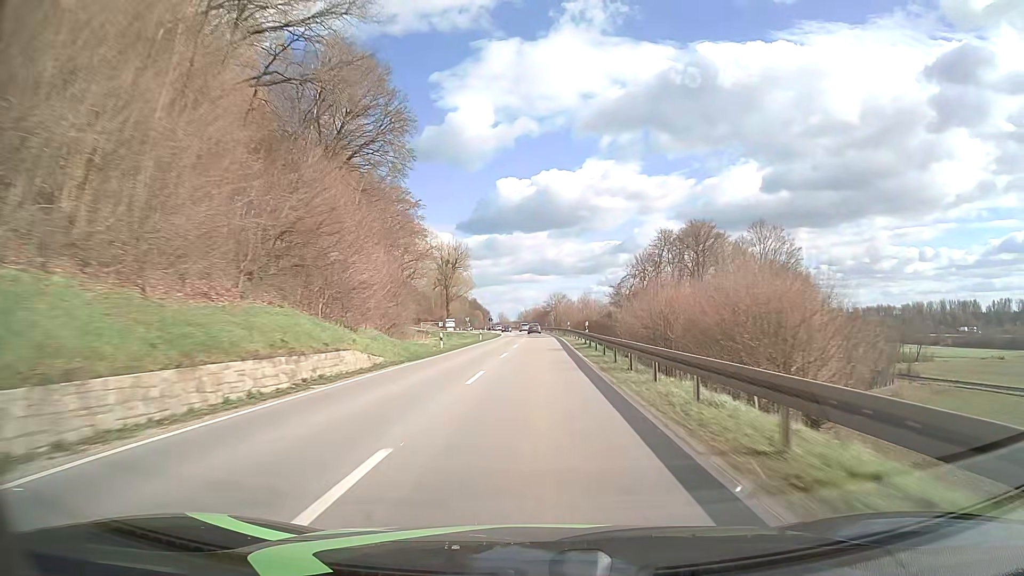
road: secondary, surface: asphalt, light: Day
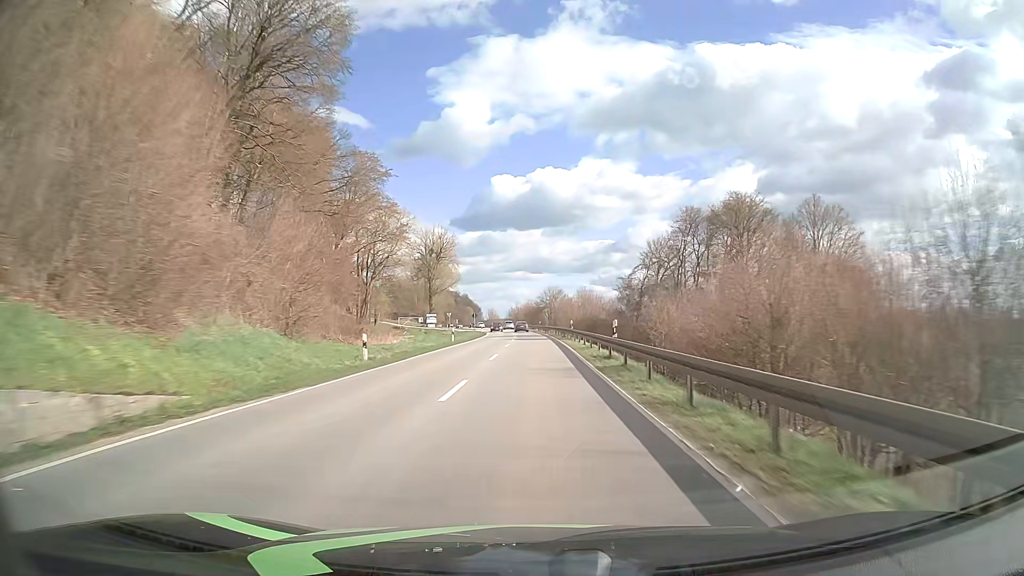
(+0.1, +15.9) m; +1°
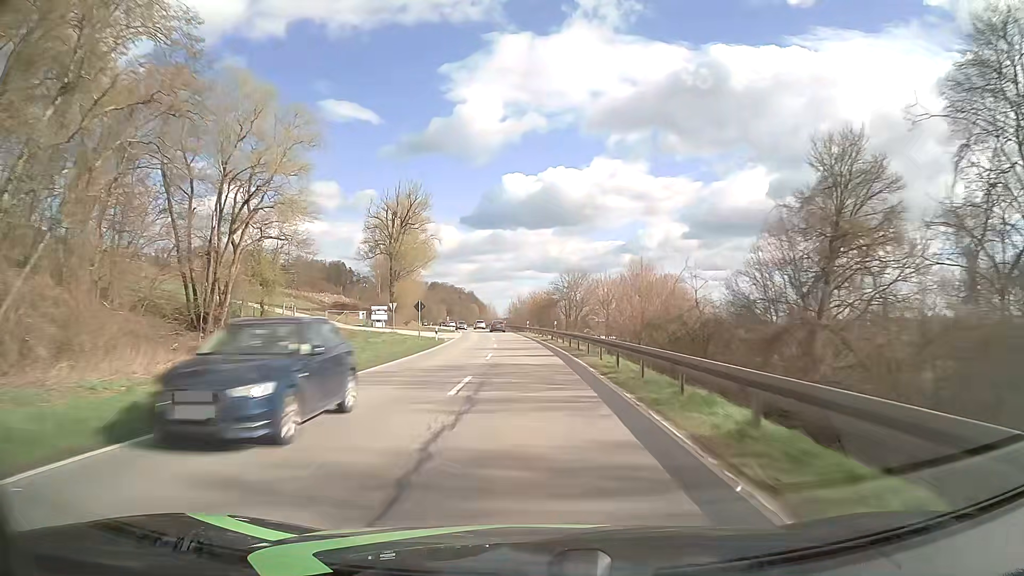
(0.0, +47.5) m; -1°
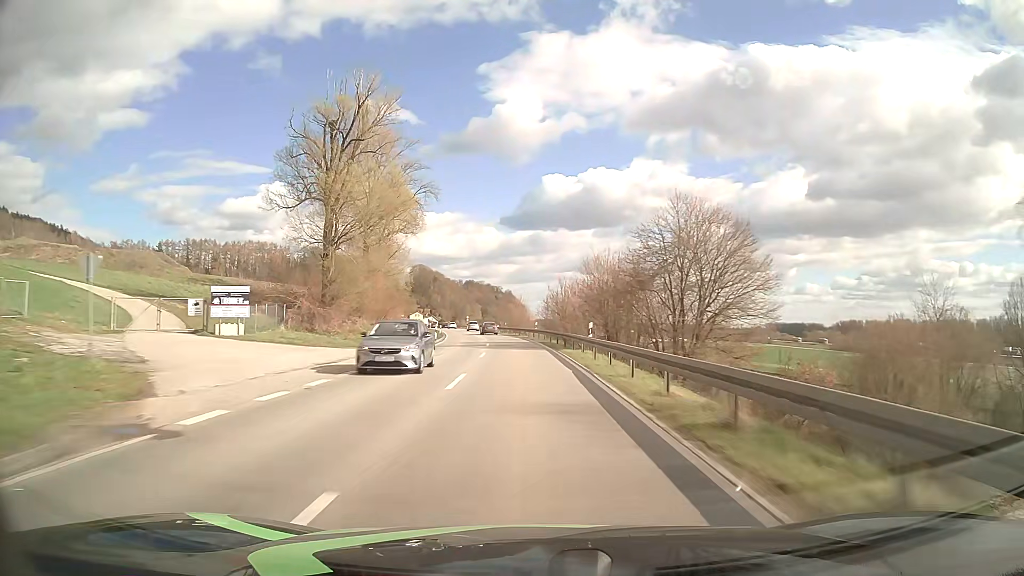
(-1.2, +47.5) m; -3°
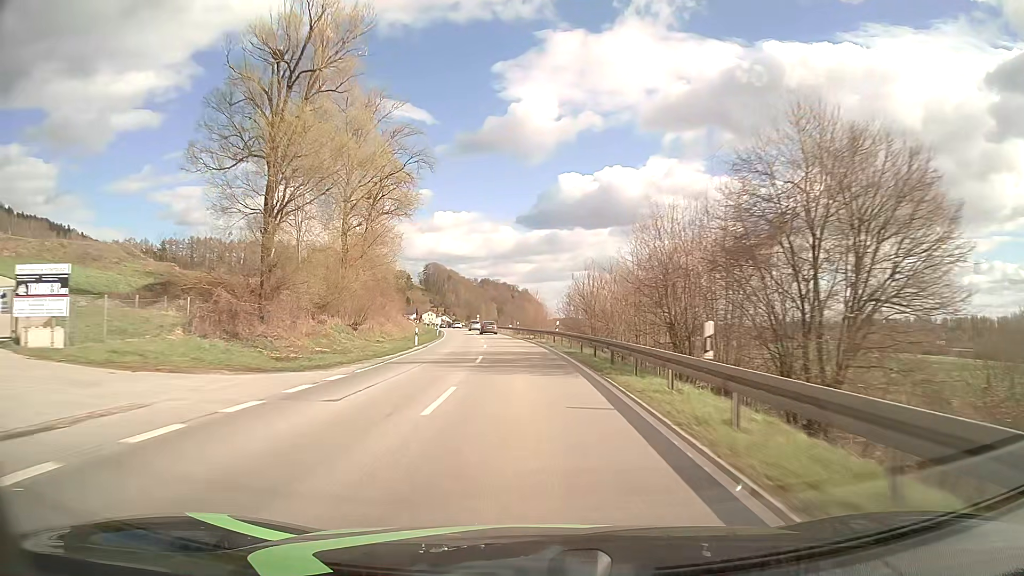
(-0.2, +15.8) m; -1°
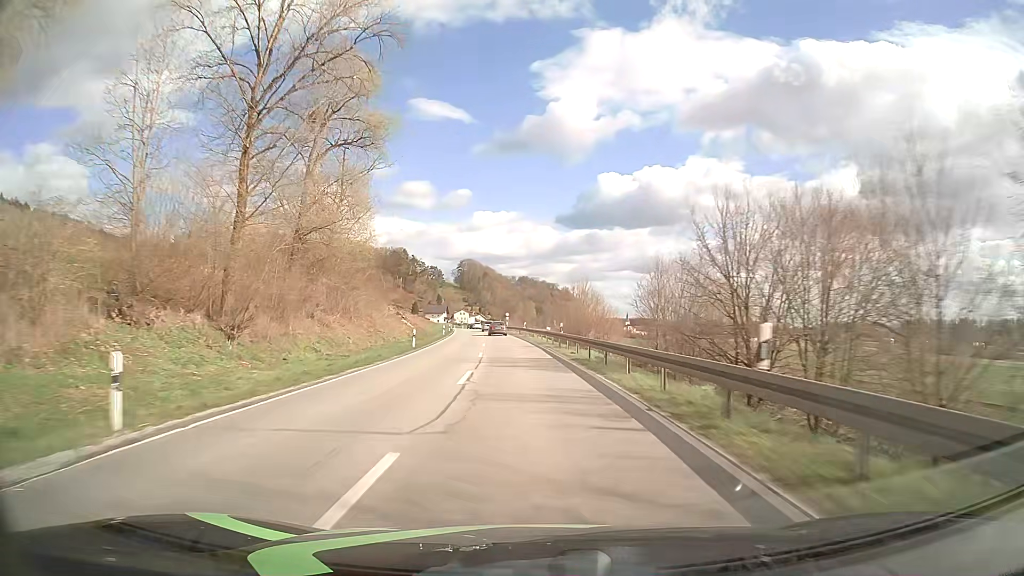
(-1.0, +31.1) m; -3°
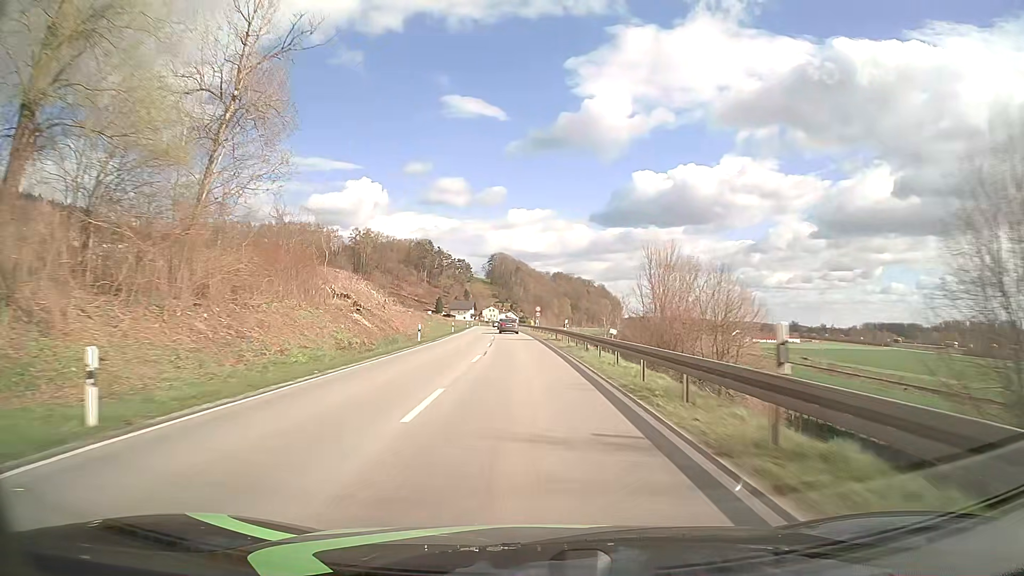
(-0.9, +30.1) m; -3°
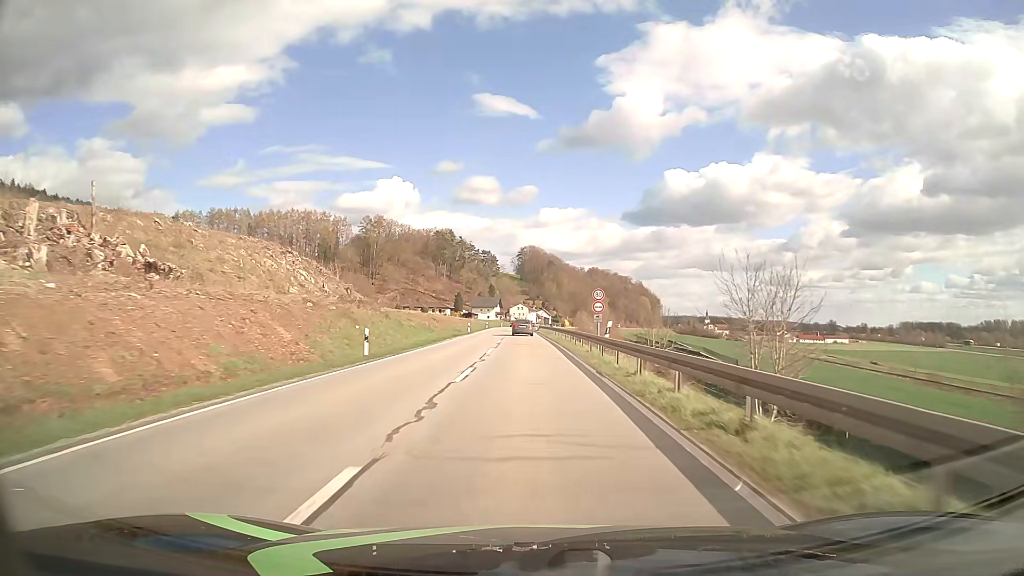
(-1.1, +43.0) m; -3°
(0, +10) (0, +20) (0, +30) (-1, +40) (-1, +50) (-1, +60) (-1, +70) (-2, +80) (-2, +90) (-2, +100) m
